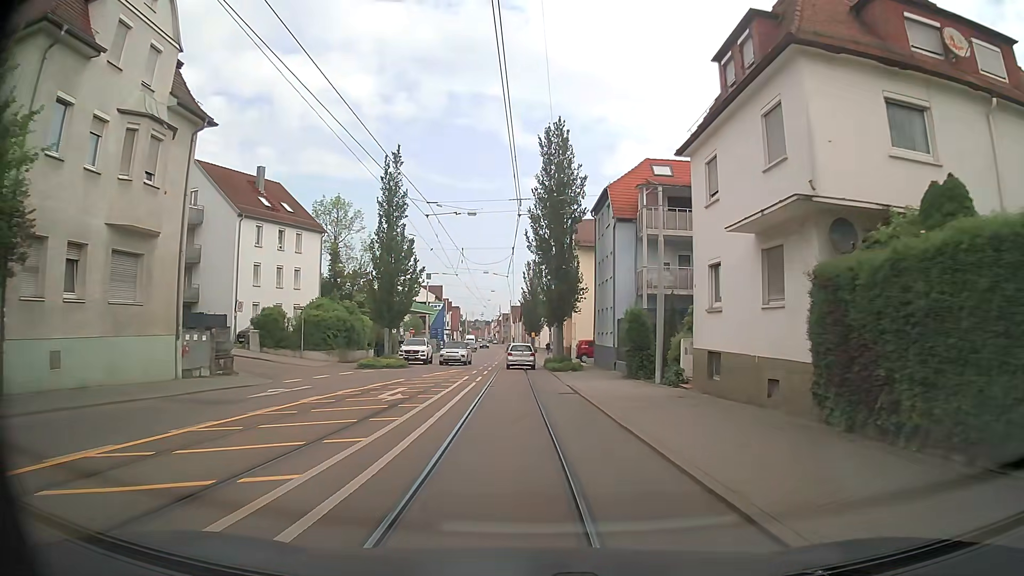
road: tertiary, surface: asphalt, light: Day
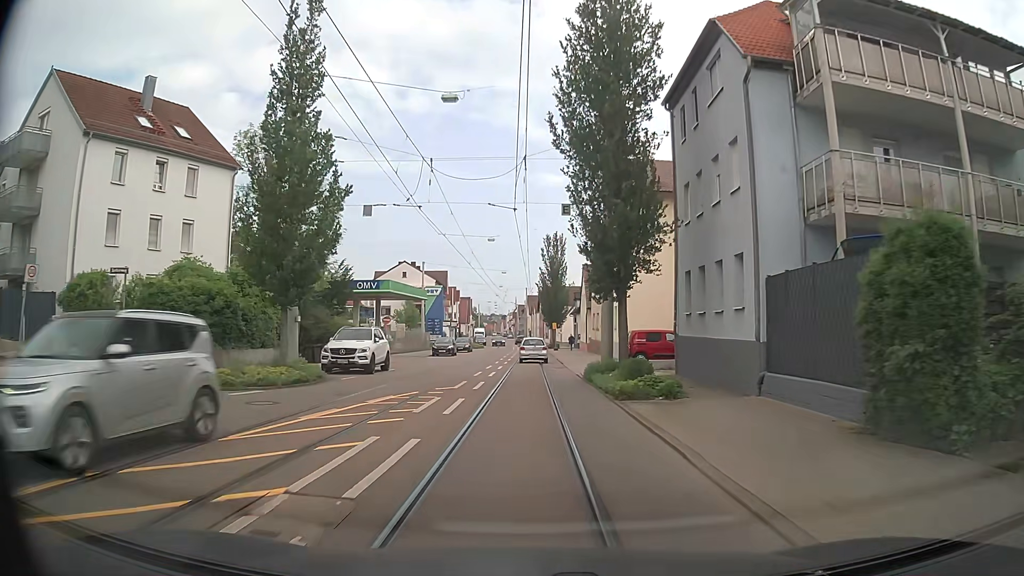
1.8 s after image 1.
(-0.3, +19.9) m; -1°
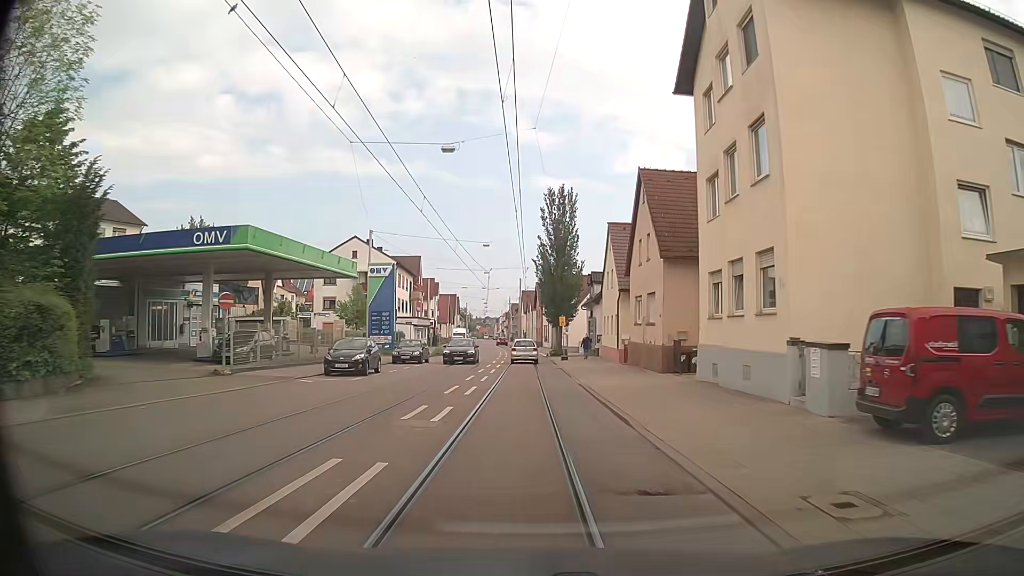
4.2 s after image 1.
(-0.2, +26.5) m; 0°
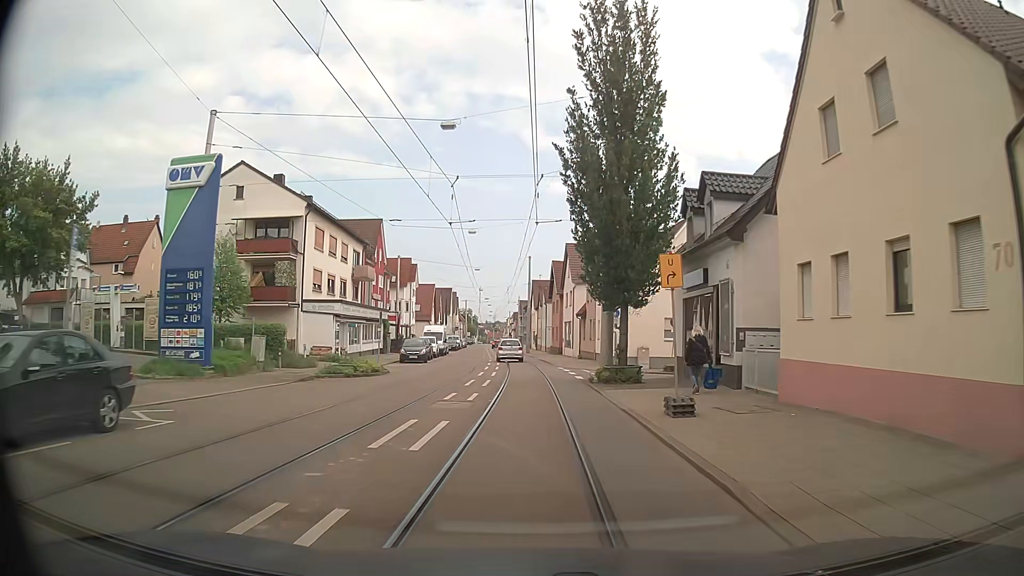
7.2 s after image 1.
(-0.3, +33.2) m; -1°
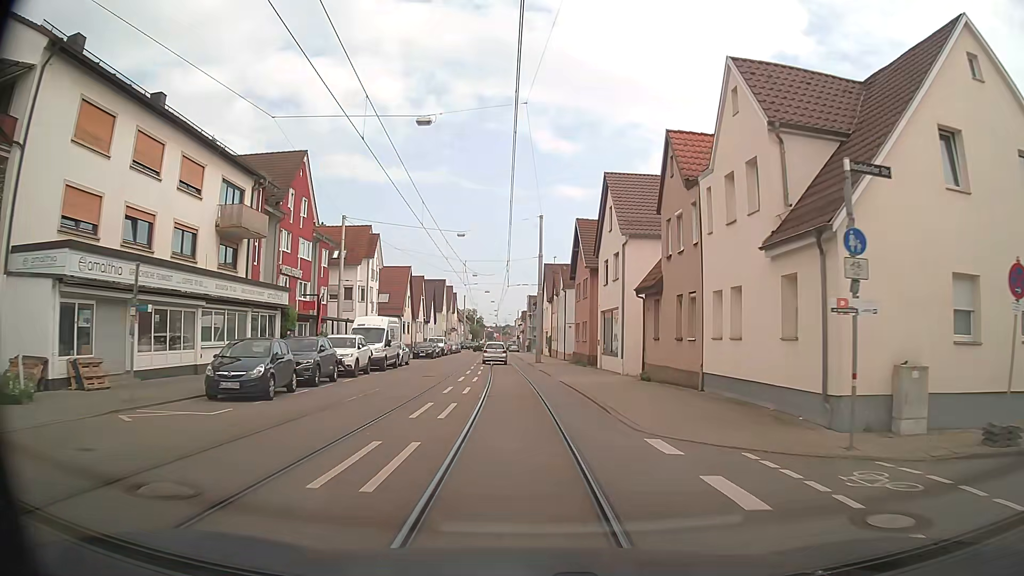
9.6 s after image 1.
(+0.1, +26.4) m; 0°
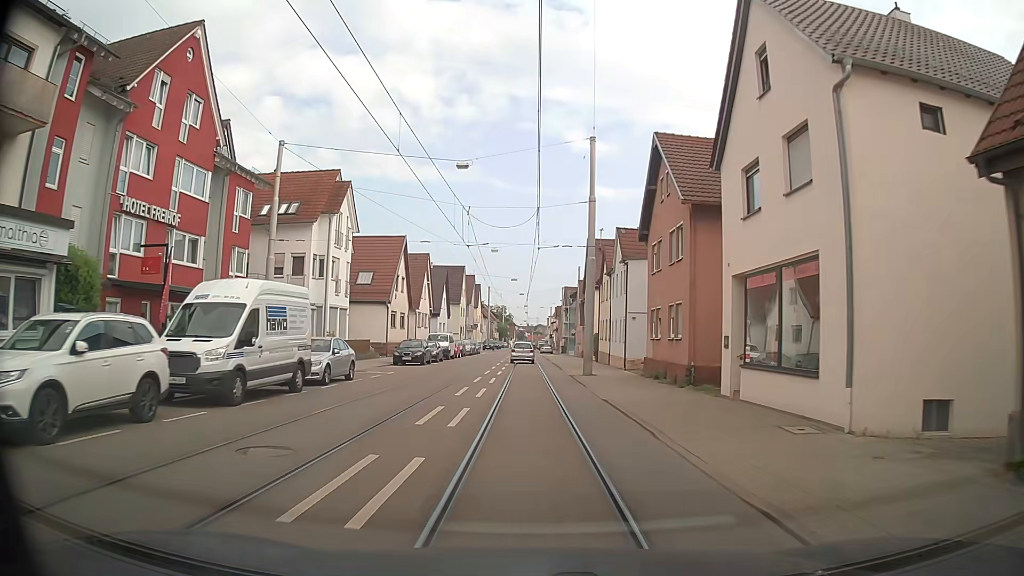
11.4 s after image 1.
(-0.7, +19.5) m; -3°
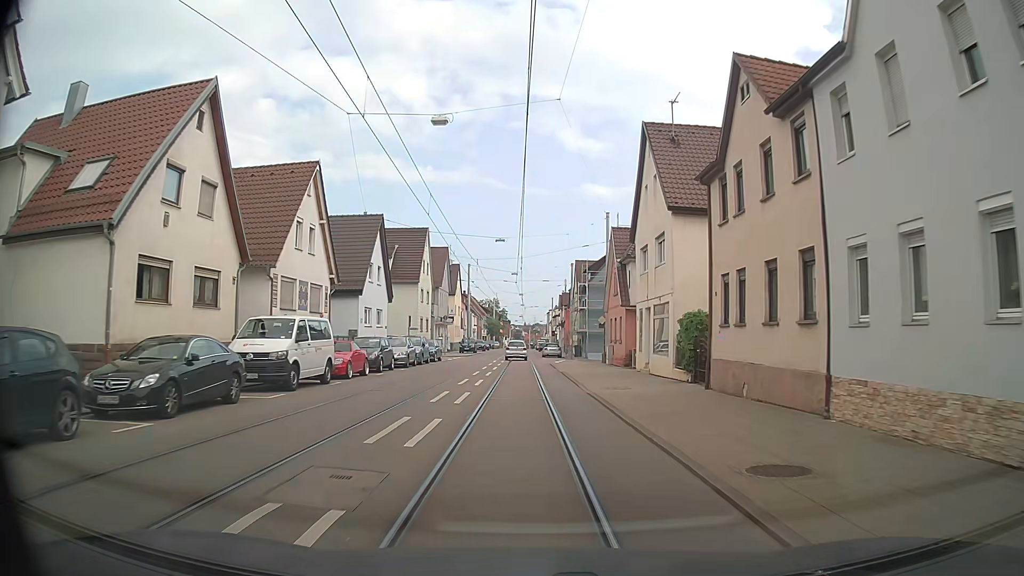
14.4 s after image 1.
(-0.1, +32.8) m; 0°
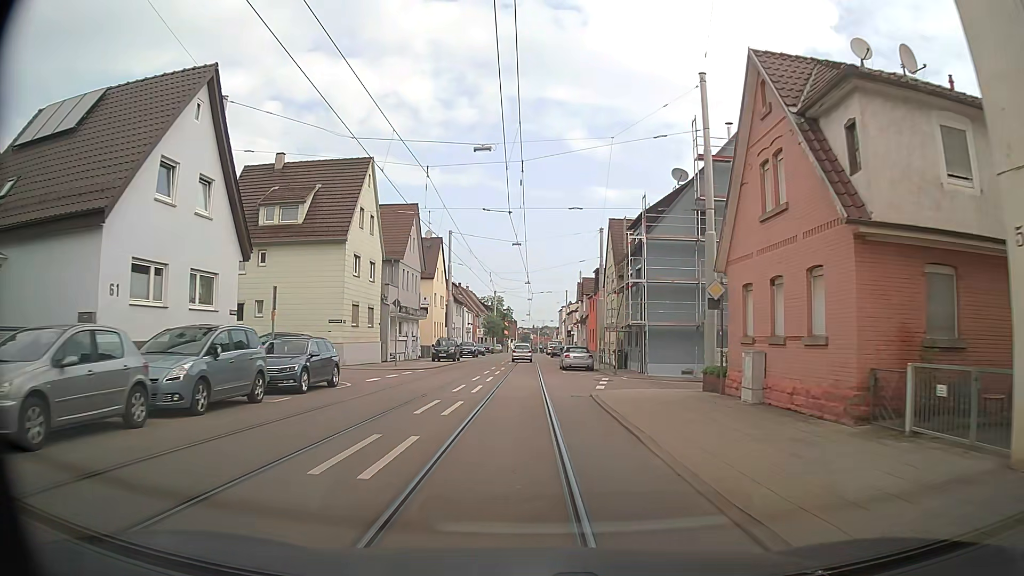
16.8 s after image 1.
(-0.1, +26.3) m; -1°
(0, +10) (0, +20) (0, +30) (0, +40) (0, +50) (0, +60) (0, +70) (0, +80) (0, +90) (0, +100) m
